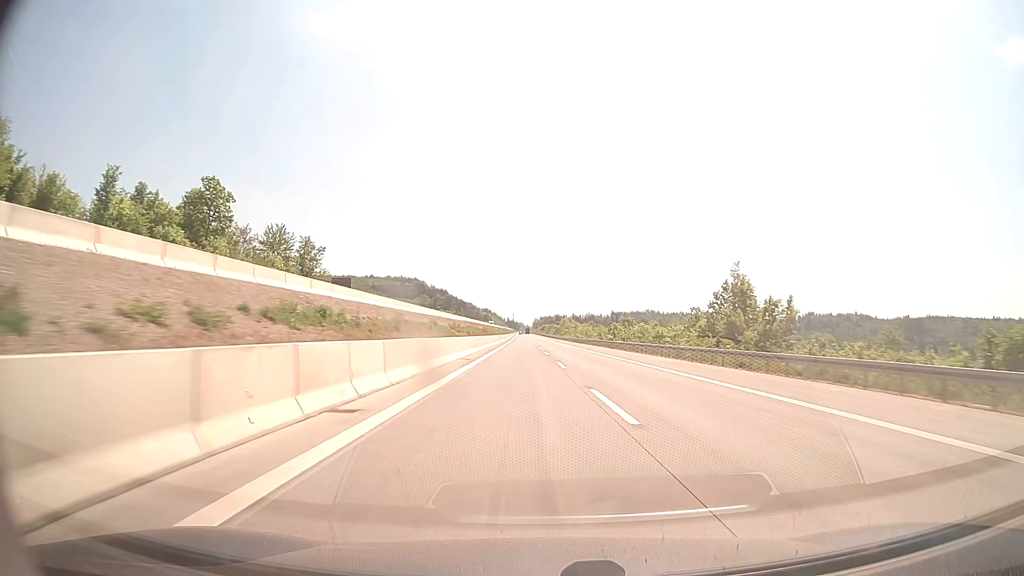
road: motorway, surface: concrete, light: Day
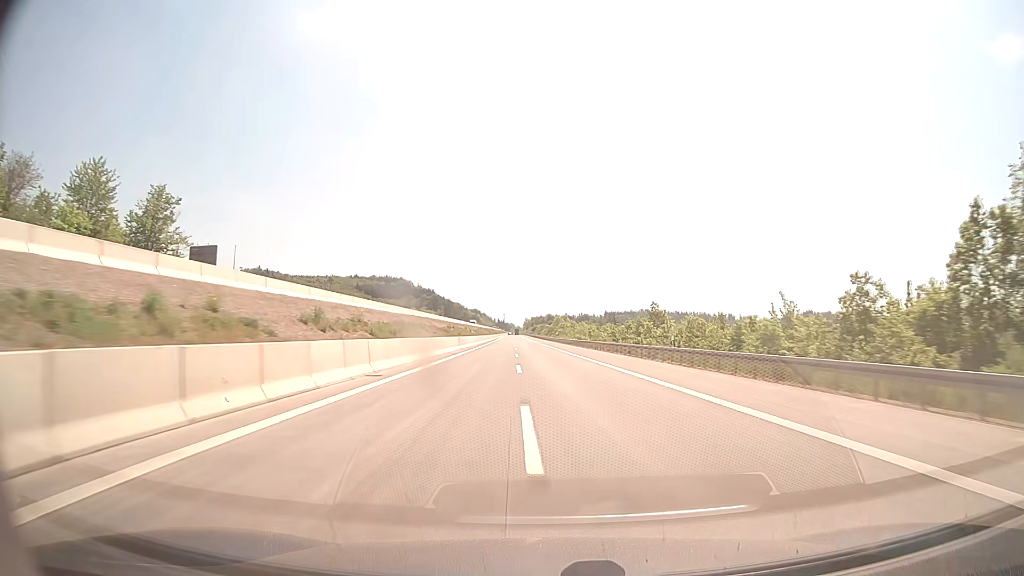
(+0.5, +39.6) m; +1°
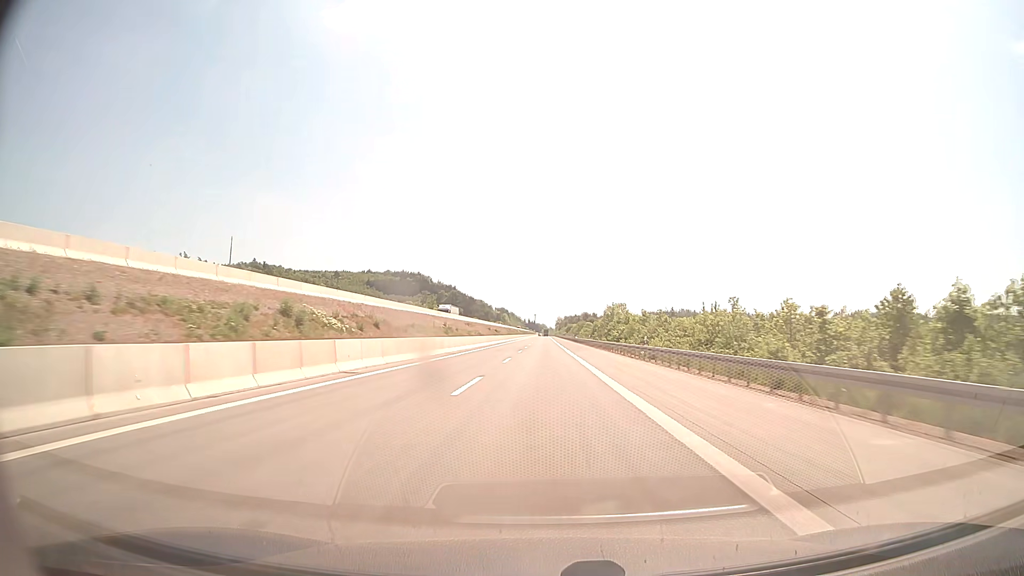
(-2.0, +99.0) m; -3°
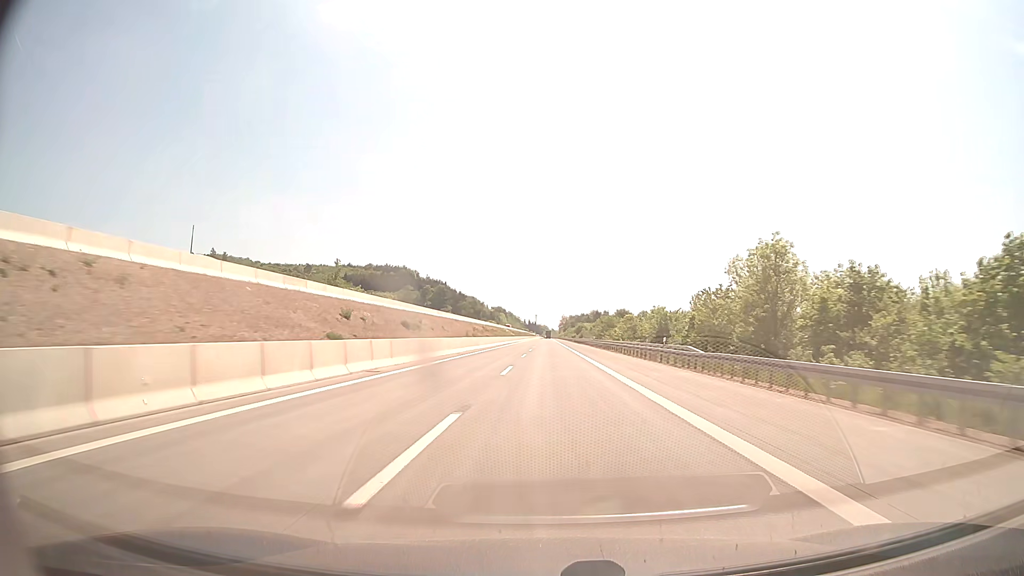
(-0.4, +99.0) m; 0°
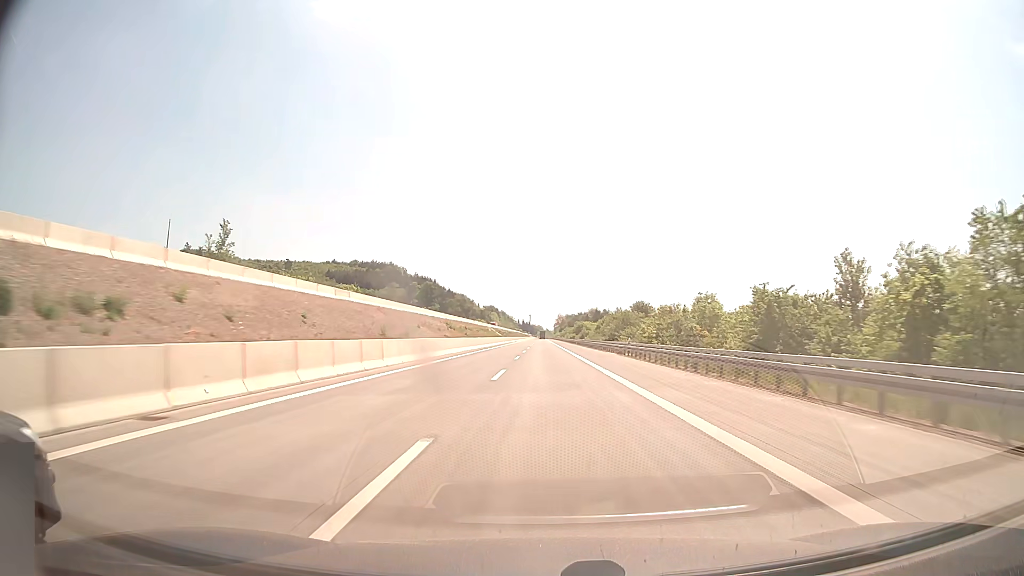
(+0.1, +39.6) m; 0°
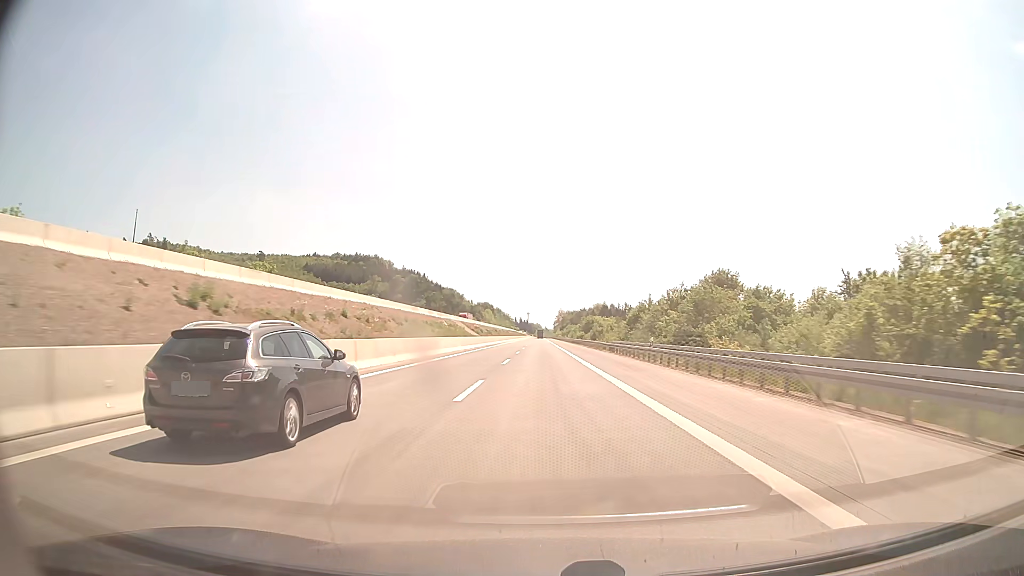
(+0.1, +59.5) m; 0°
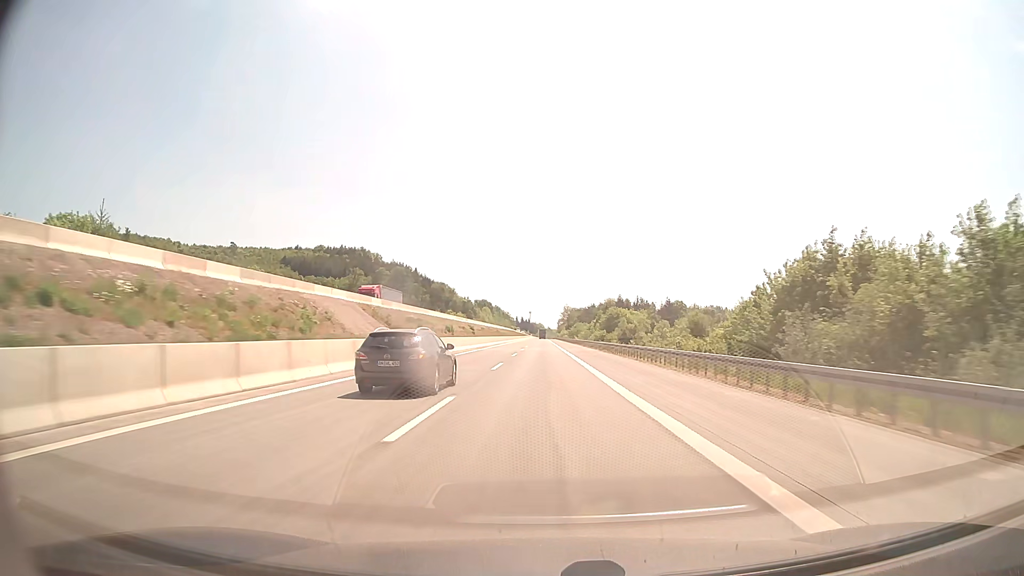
(-0.1, +59.5) m; 0°
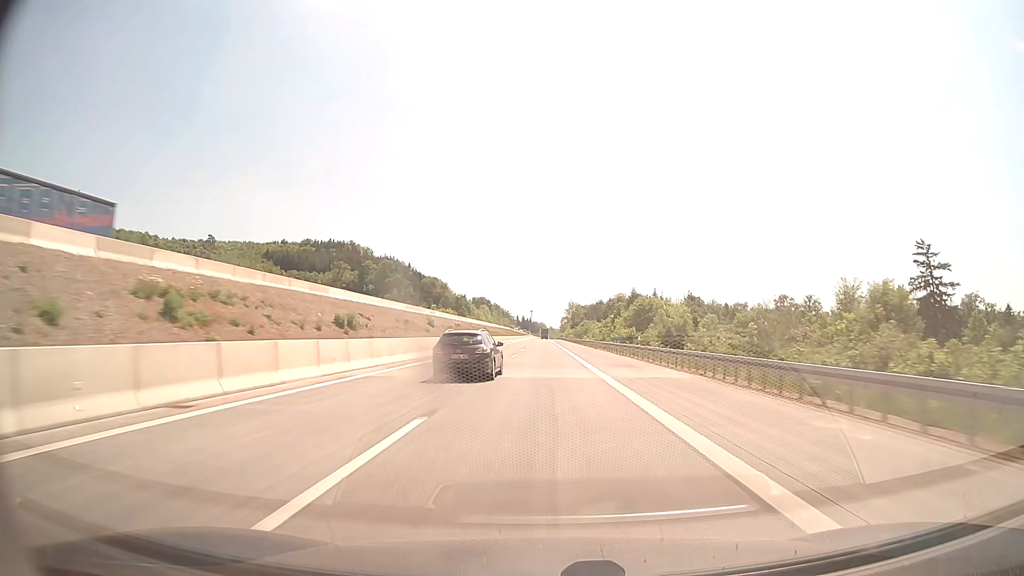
(-0.1, +39.6) m; 0°
(0, +10) (0, +20) (0, +30) (0, +40) (0, +50) (0, +60) (0, +70) (0, +80) (0, +90) (0, +100) m
